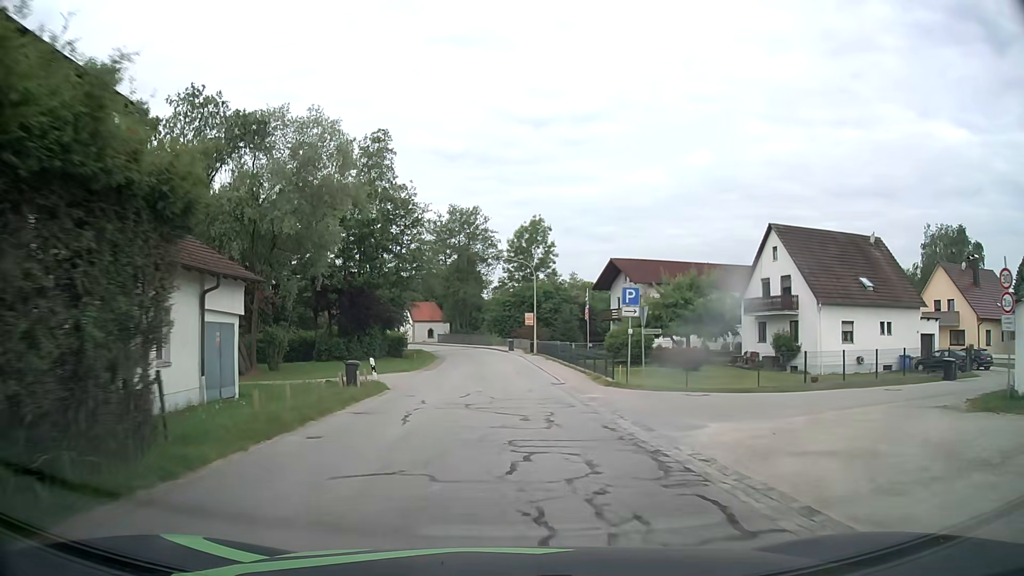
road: tertiary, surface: asphalt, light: Day
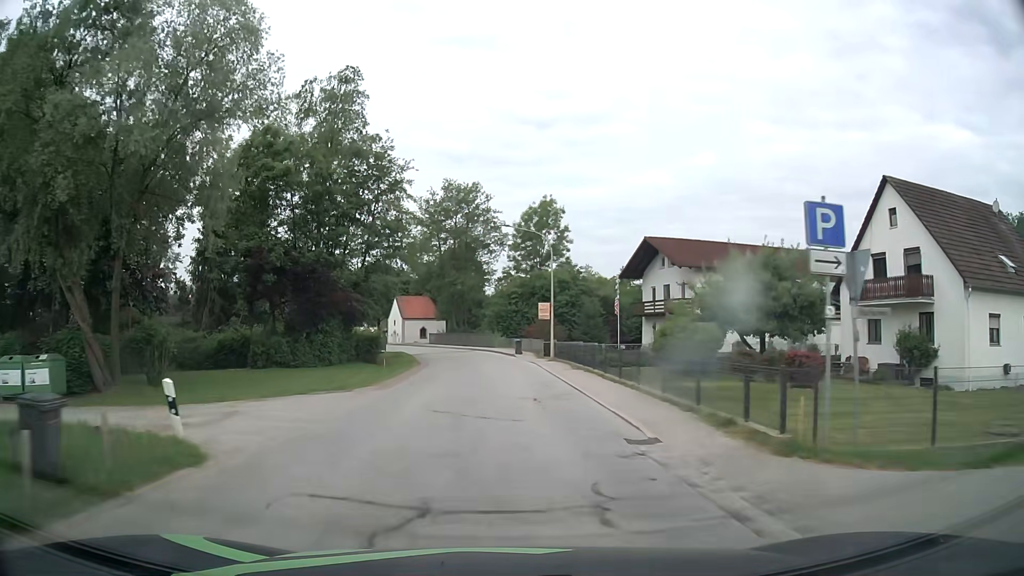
(-0.1, +14.2) m; -1°
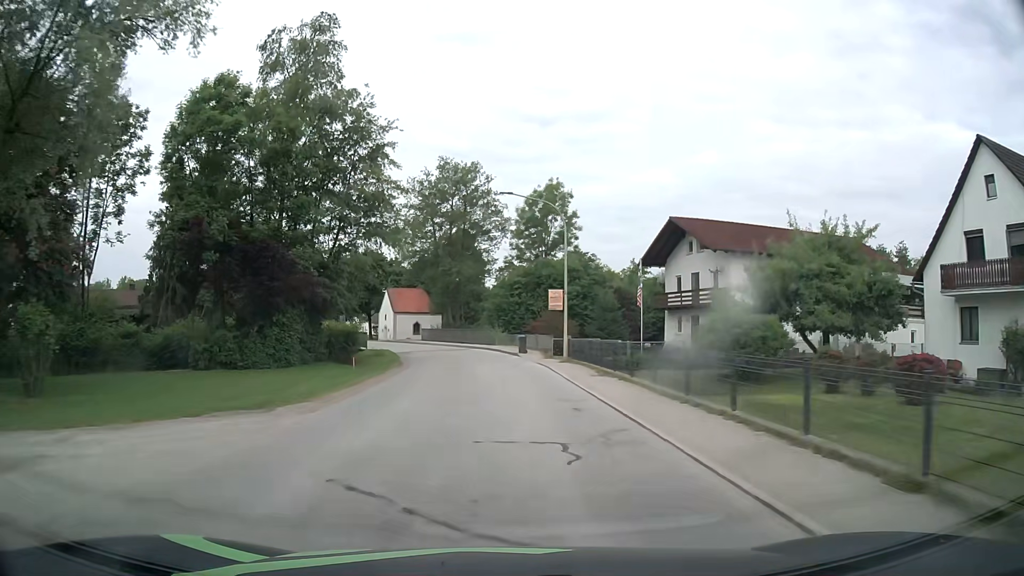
(0.0, +7.5) m; 0°
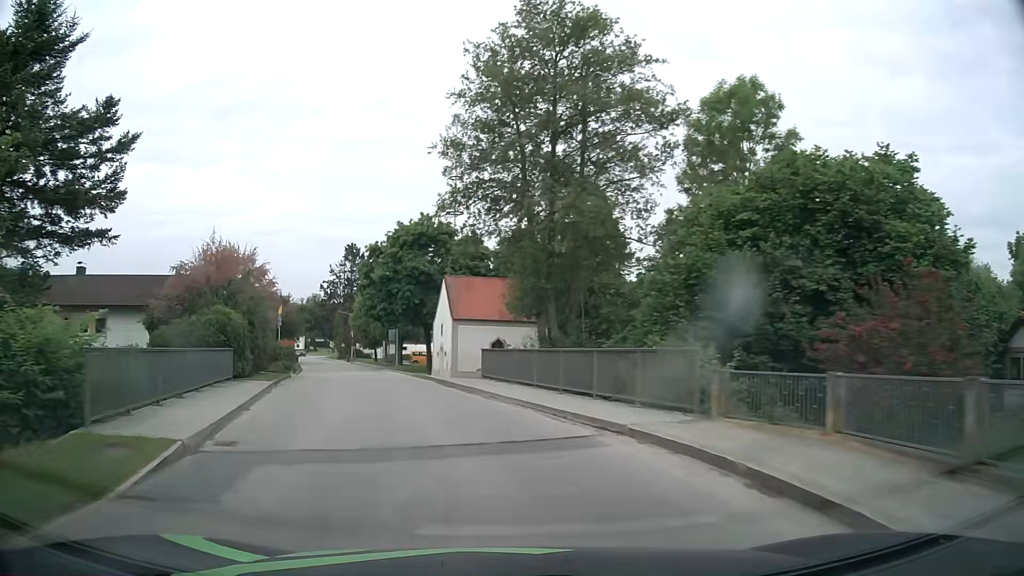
(-1.5, +36.1) m; -9°
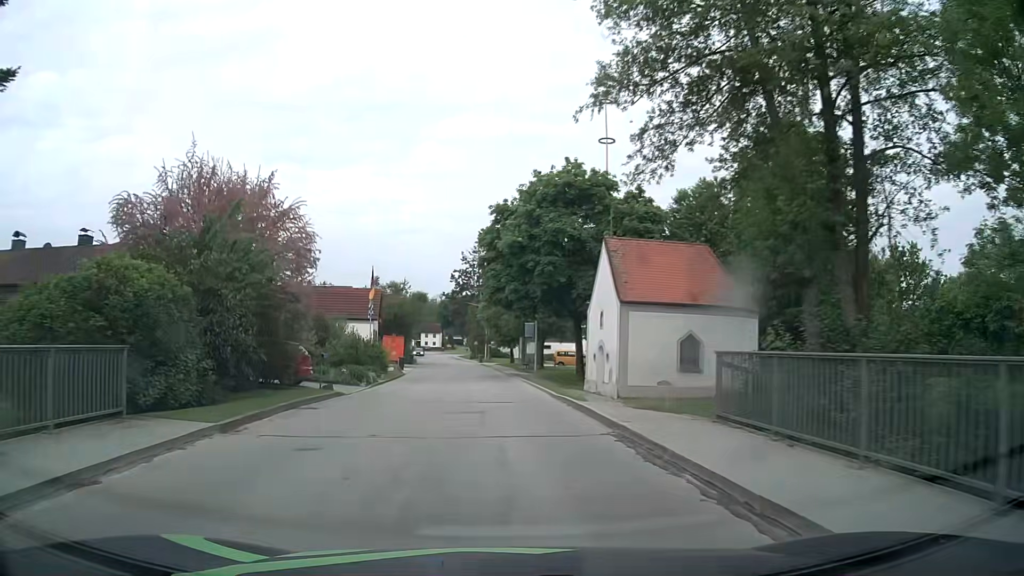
(-1.8, +14.6) m; -13°
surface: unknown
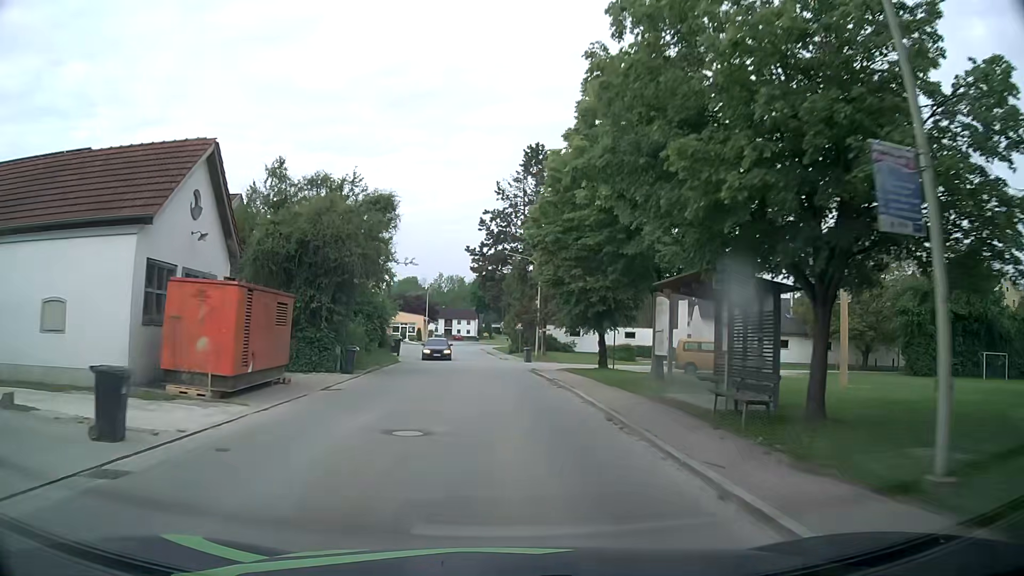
(-2.1, +39.0) m; -4°
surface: asphalt
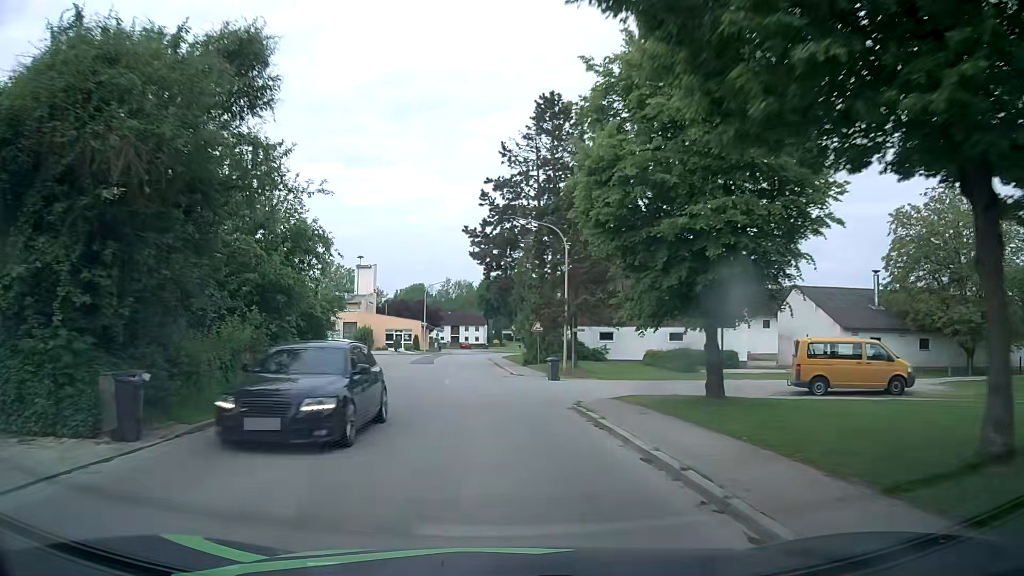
(-0.1, +15.2) m; -1°
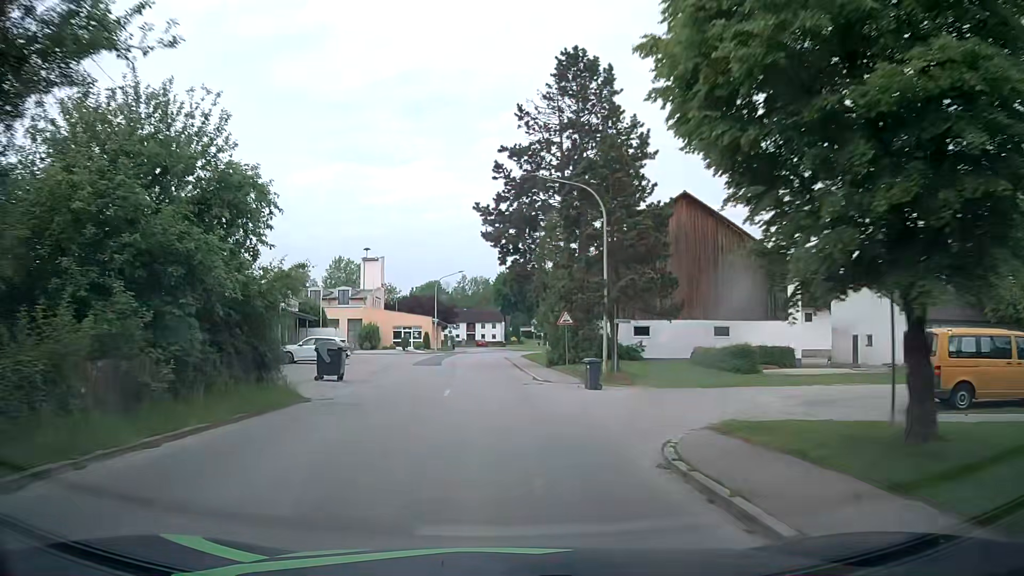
(-0.2, +7.6) m; -1°
(0, +10) (-1, +20) (-1, +30) (-2, +40) (-3, +50) (-3, +60) (-3, +70) (+1, +79) (+9, +85) (+19, +87) m
